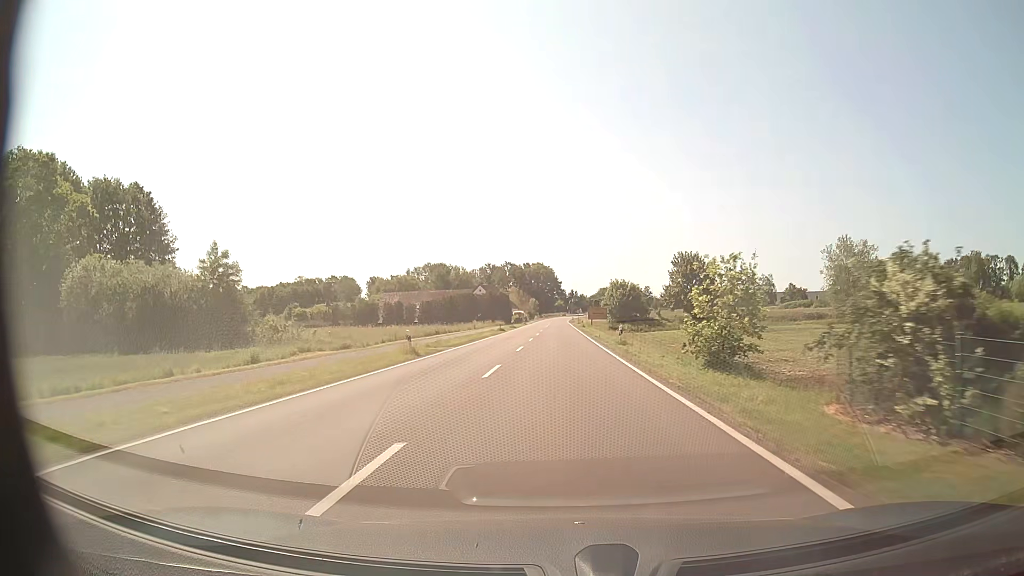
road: tertiary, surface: asphalt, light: Day
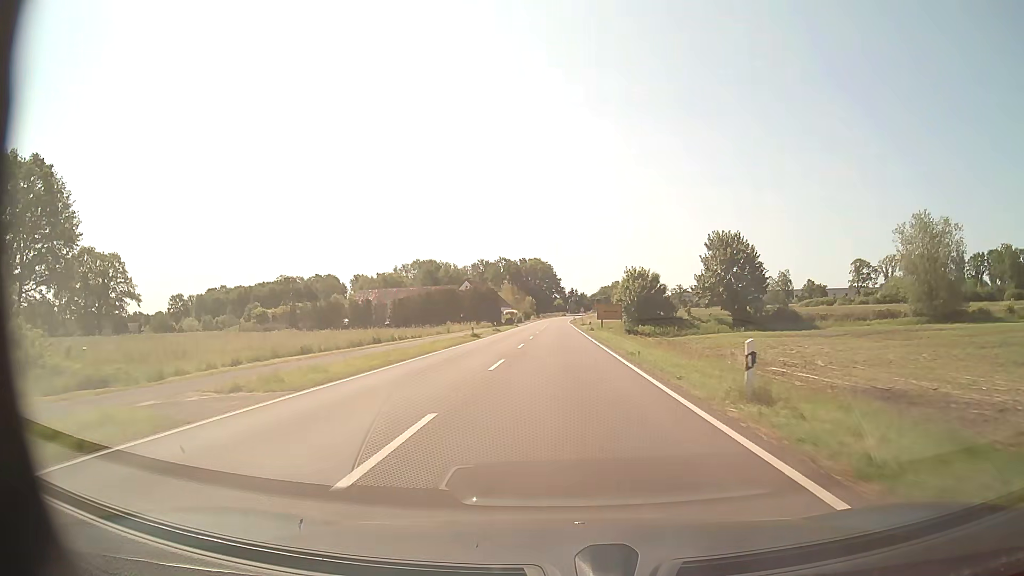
(+0.1, +22.3) m; 0°
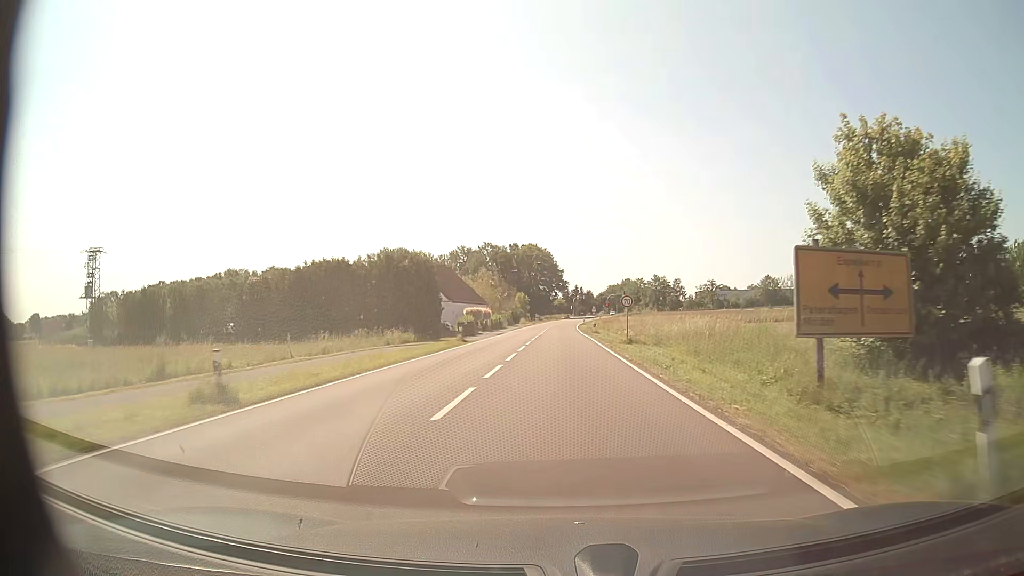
(-0.1, +55.7) m; 0°
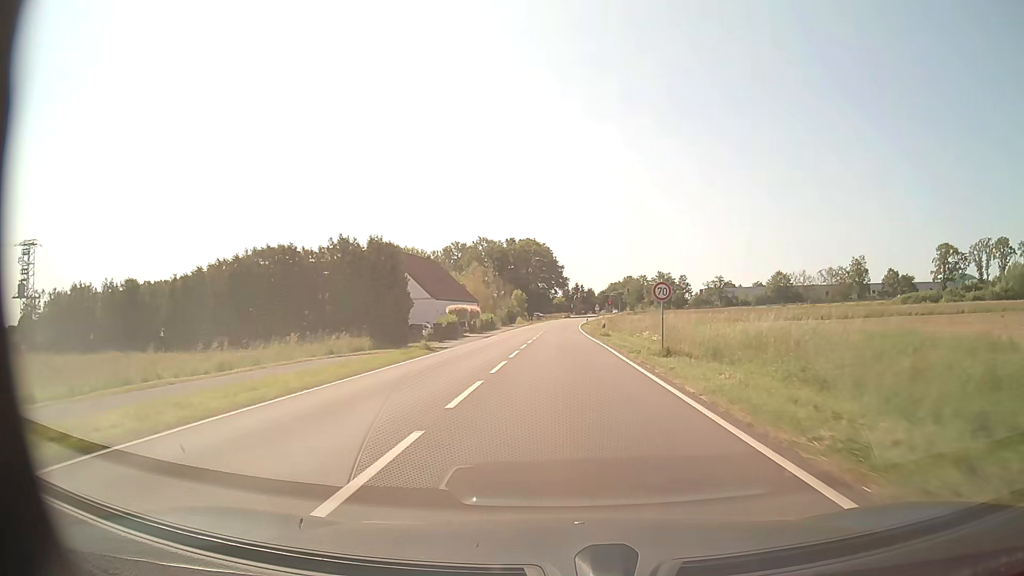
(0.0, +11.1) m; 0°
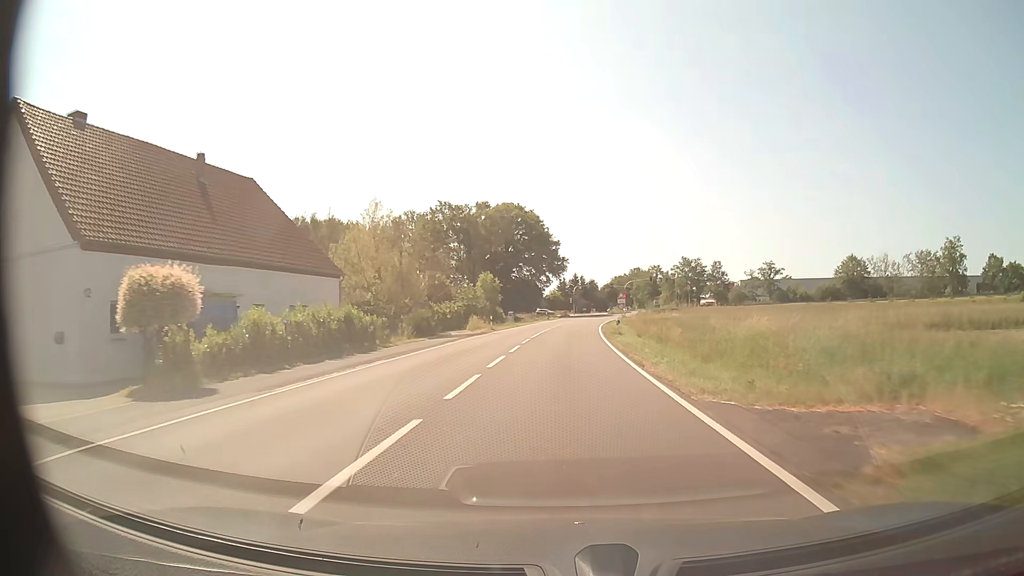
(+0.1, +54.4) m; 0°
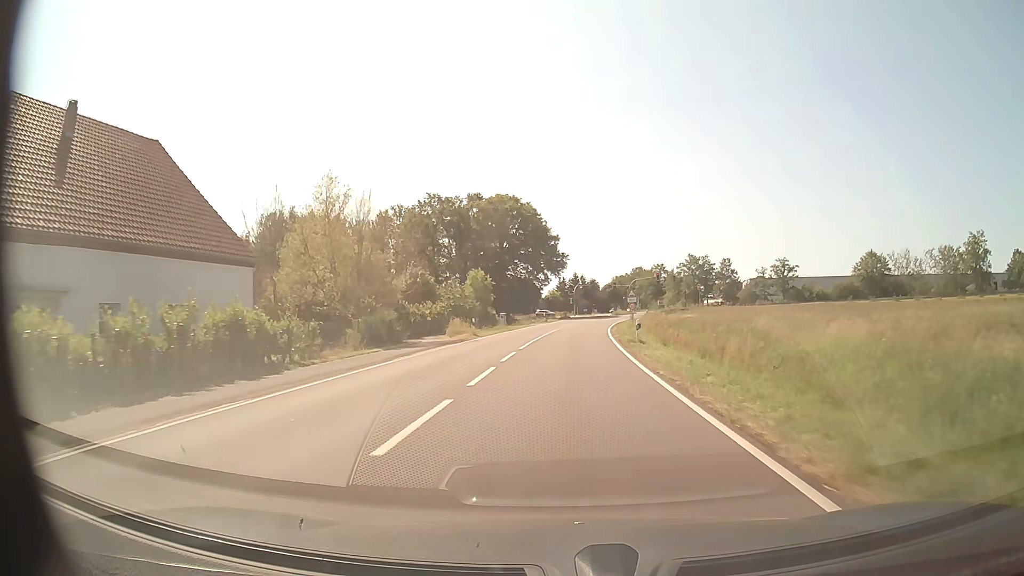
(0.0, +10.0) m; 0°
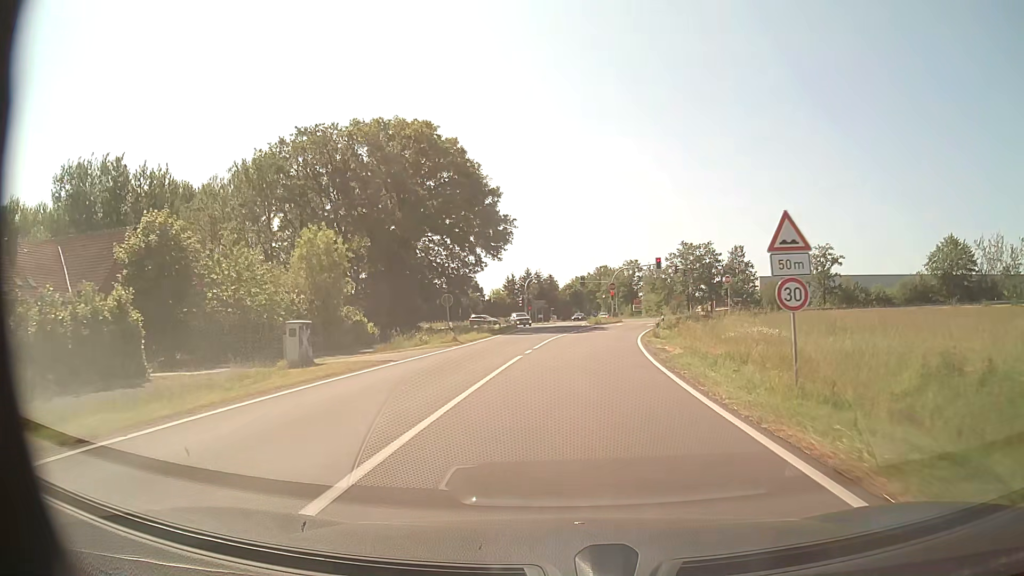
(+1.1, +44.4) m; +4°
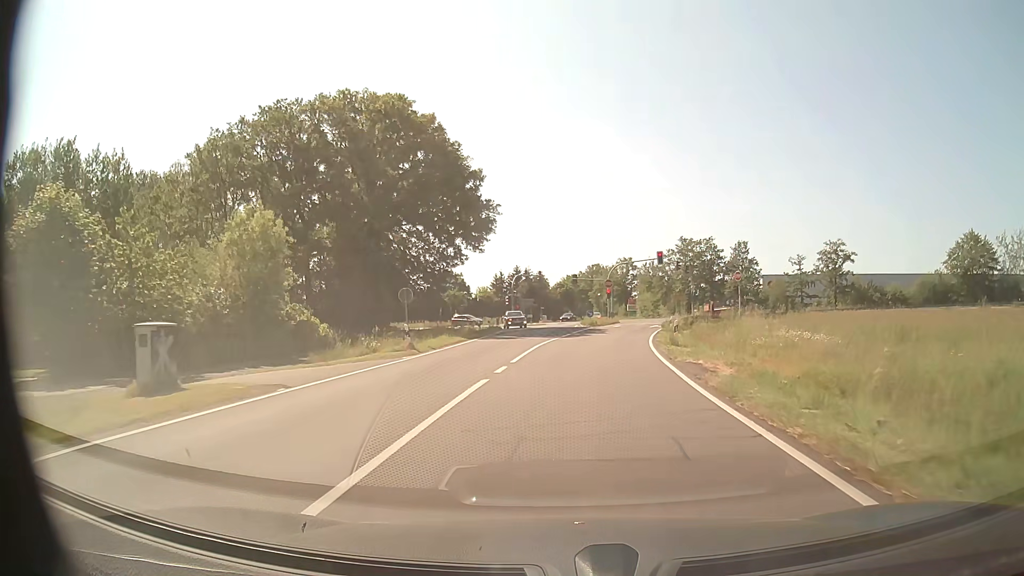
(+0.1, +7.7) m; +1°
(0, +10) (0, +20) (+1, +30) (+2, +40) (+4, +50) (+6, +60) (+8, +69) (+8, +79) (+4, +88) (-4, +95) m
